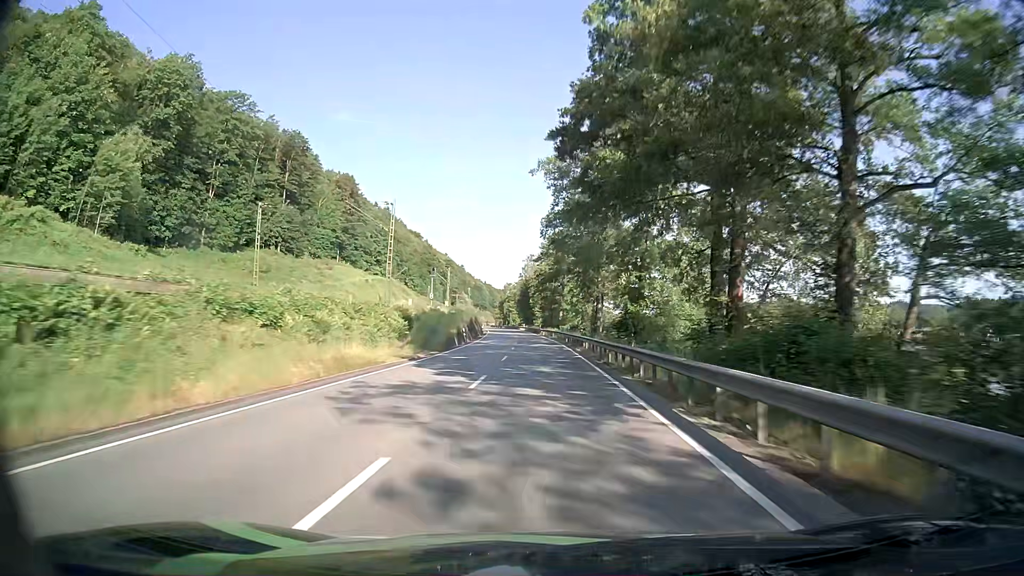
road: primary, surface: asphalt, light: Day
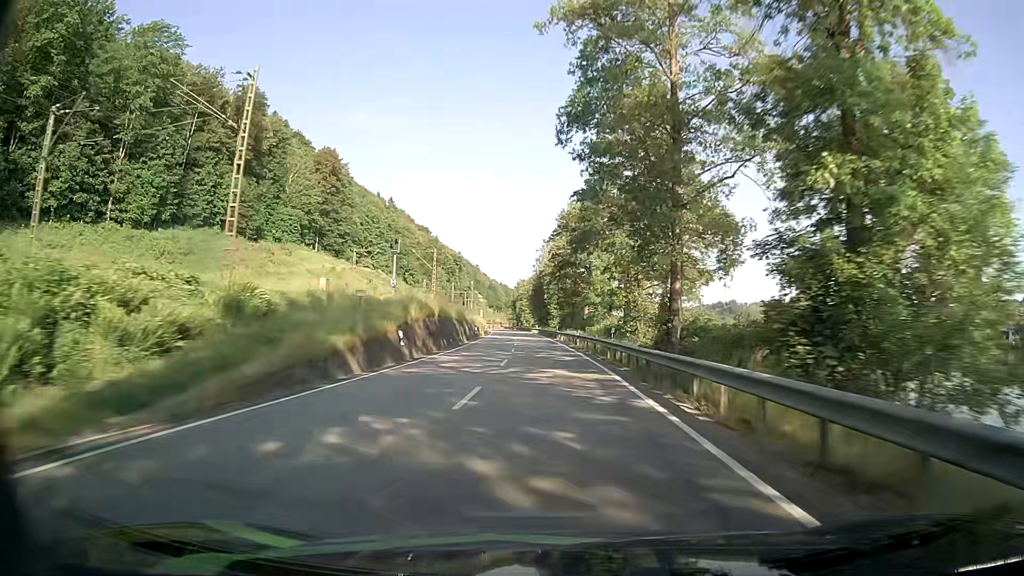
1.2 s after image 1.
(-0.2, +27.7) m; -1°
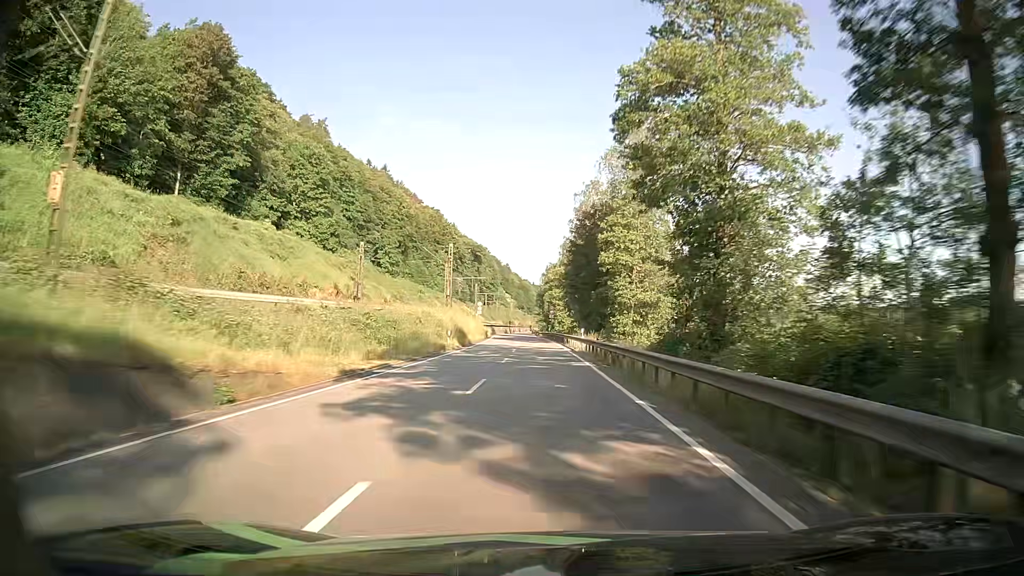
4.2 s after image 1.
(-2.2, +69.1) m; -3°
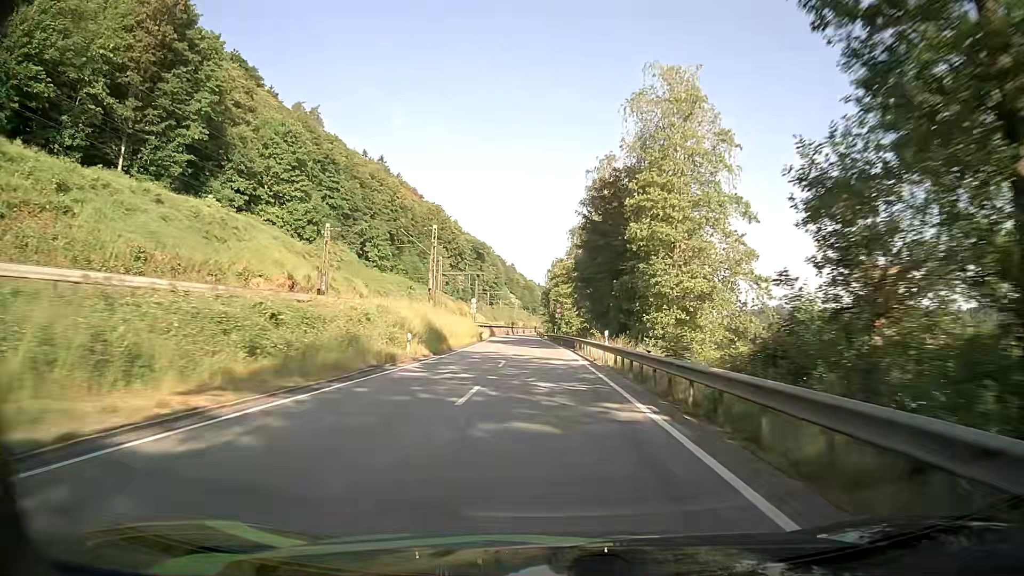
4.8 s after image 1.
(0.0, +13.9) m; 0°
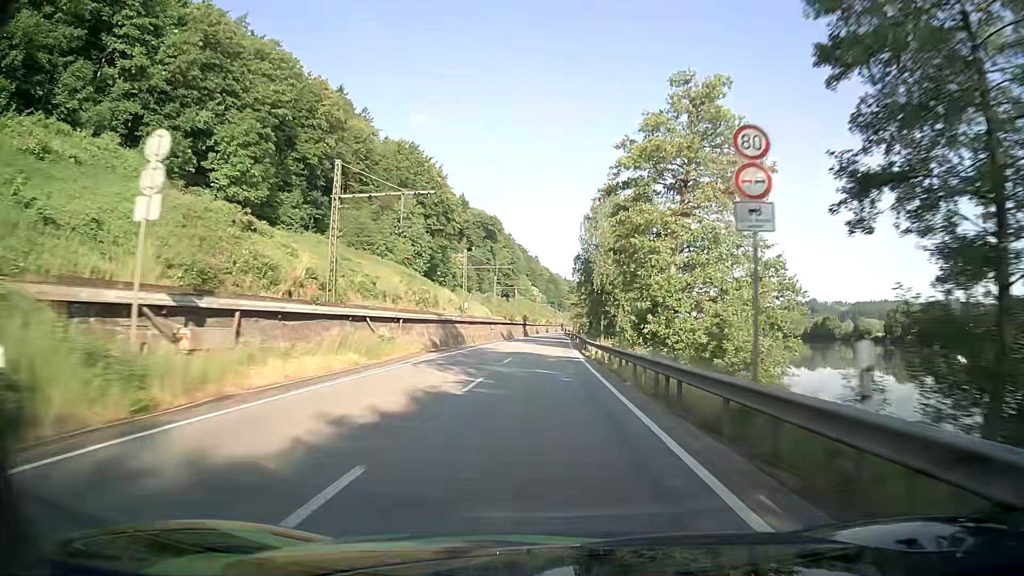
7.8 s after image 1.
(-1.4, +69.2) m; -2°
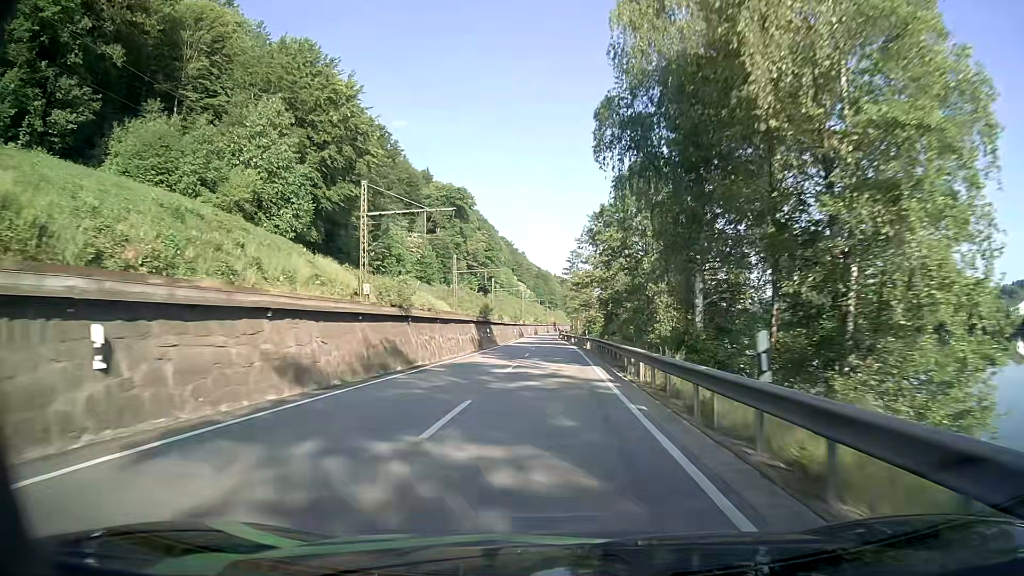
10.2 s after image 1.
(+0.3, +54.0) m; +1°
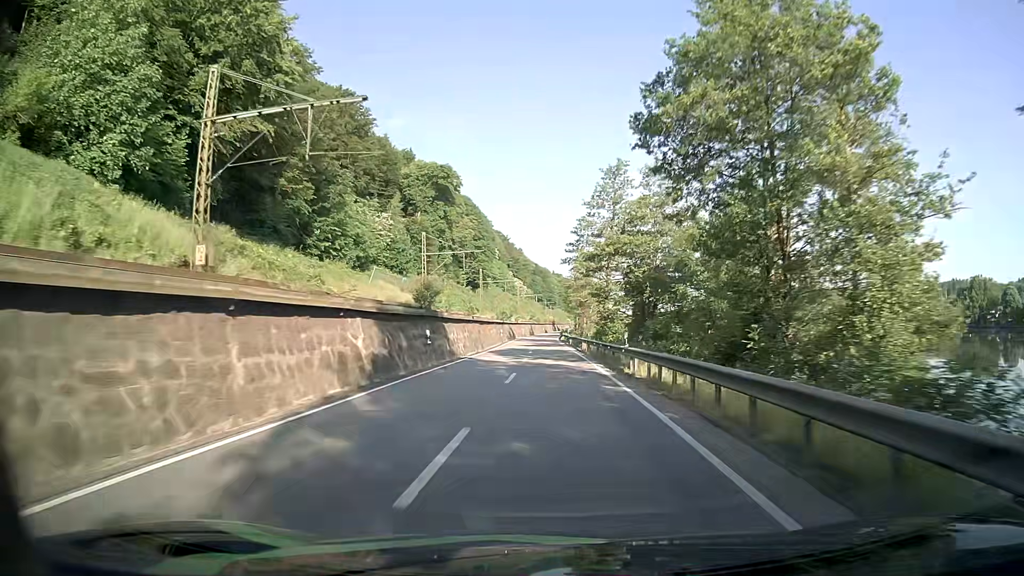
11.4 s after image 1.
(-0.1, +26.8) m; +1°
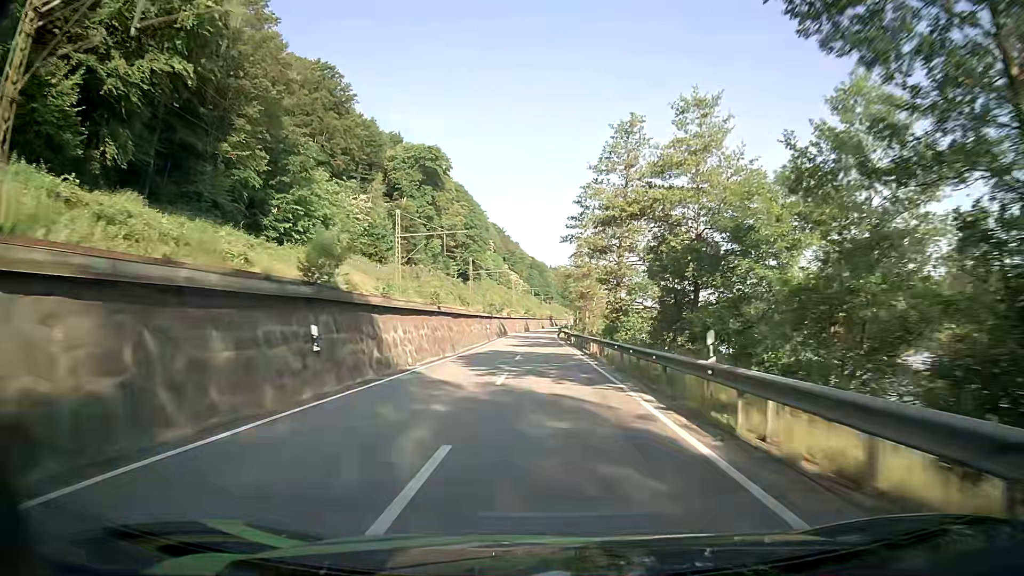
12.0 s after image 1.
(-0.1, +13.4) m; 0°
(0, +10) (0, +20) (0, +30) (0, +40) (0, +50) (0, +60) (-1, +70) (-1, +80) (-1, +90) (0, +100) m
